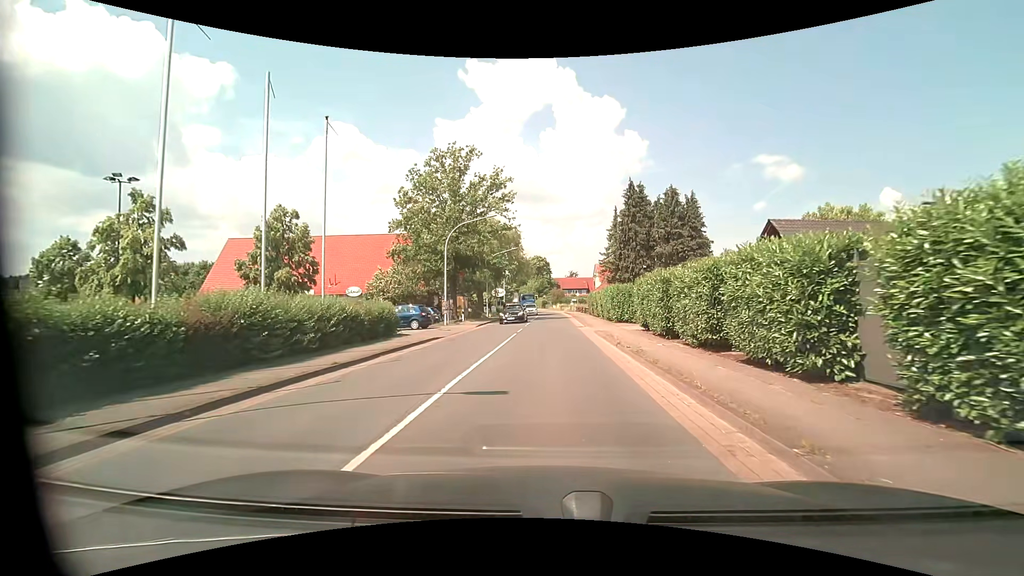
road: primary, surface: asphalt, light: Day
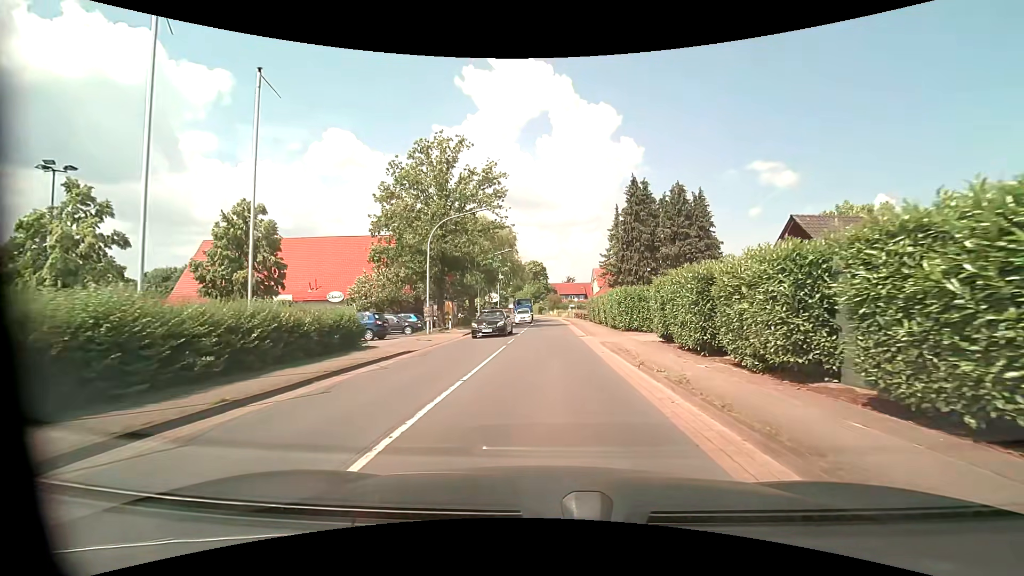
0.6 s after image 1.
(0.0, +4.3) m; 0°
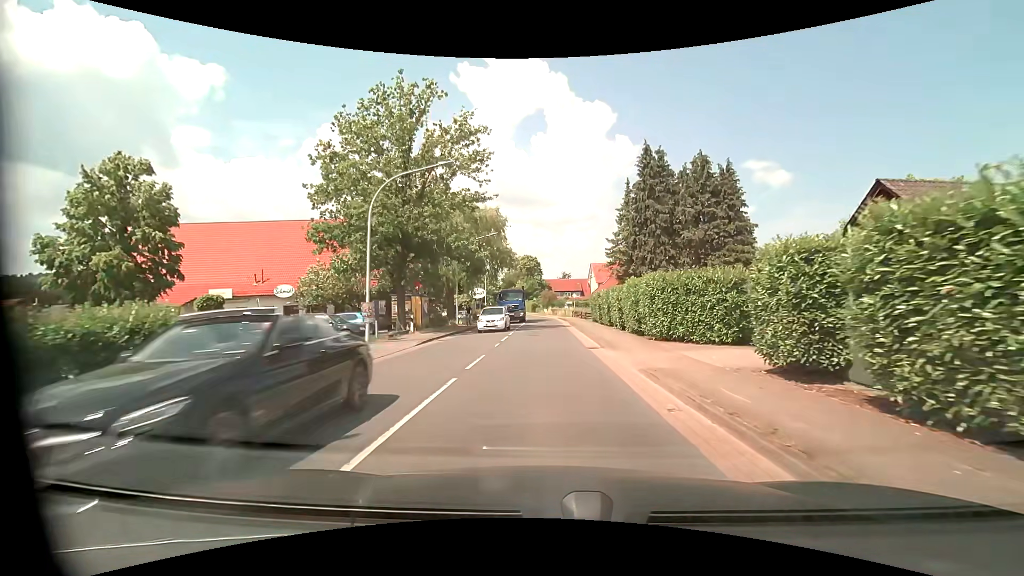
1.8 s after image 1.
(+0.1, +9.5) m; +1°
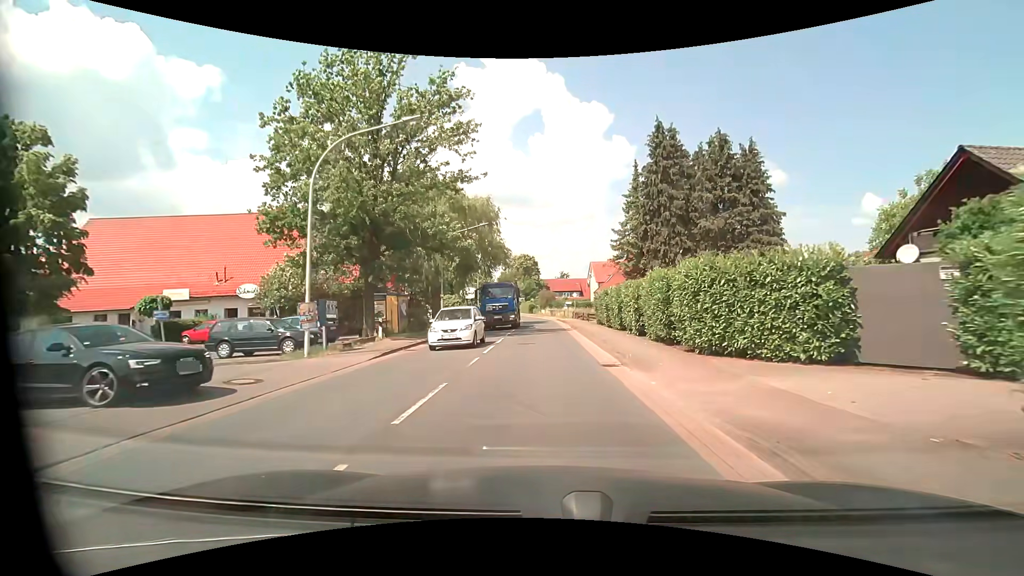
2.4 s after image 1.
(0.0, +5.1) m; 0°
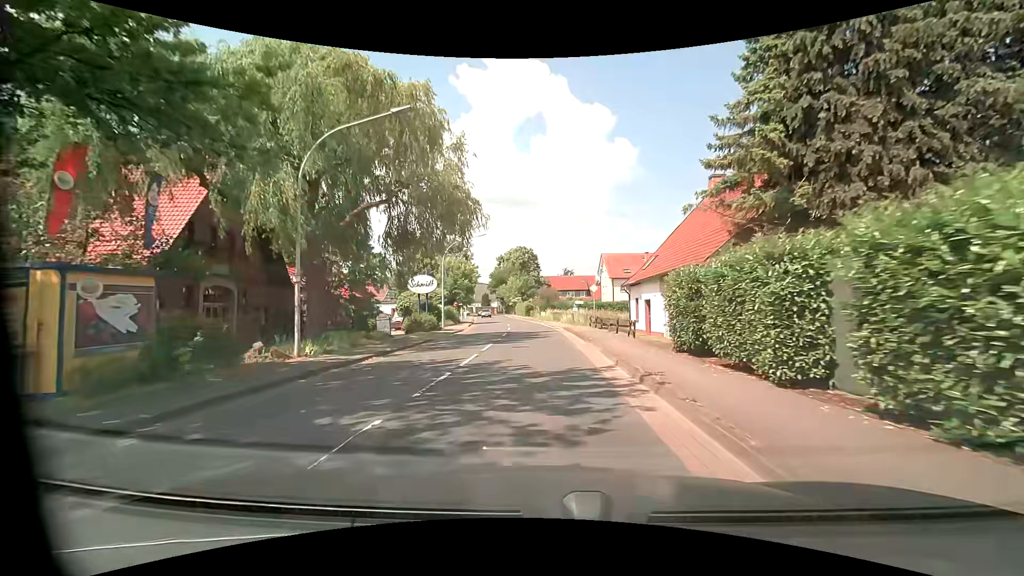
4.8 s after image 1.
(+0.1, +21.2) m; 0°
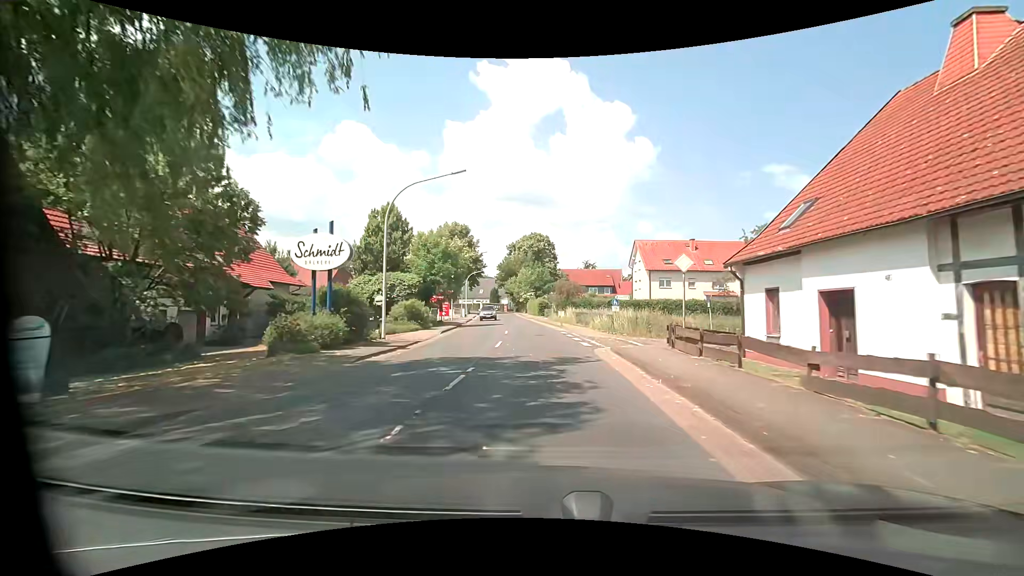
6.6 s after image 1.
(-0.2, +18.0) m; -2°
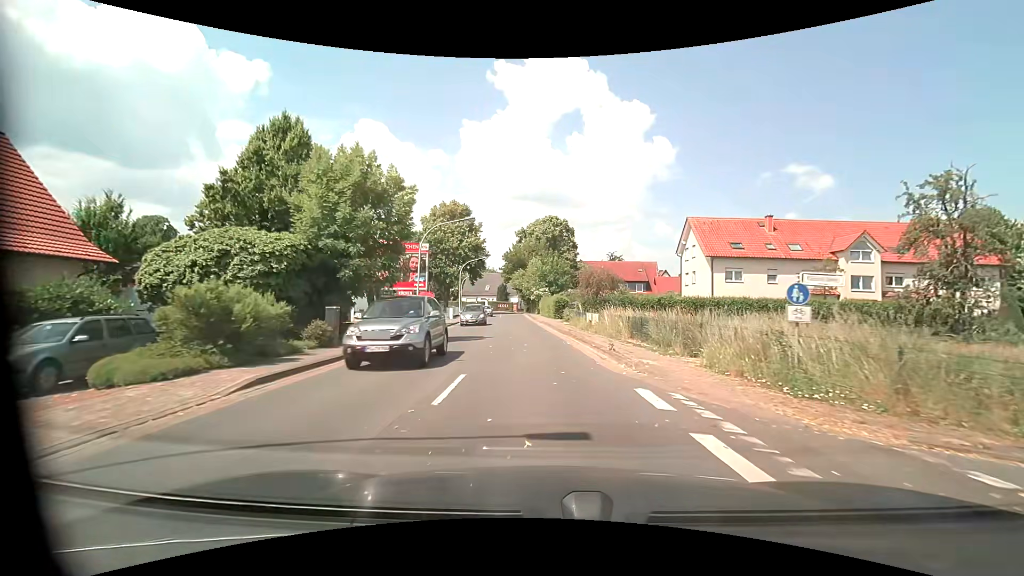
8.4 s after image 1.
(-0.2, +19.6) m; -2°
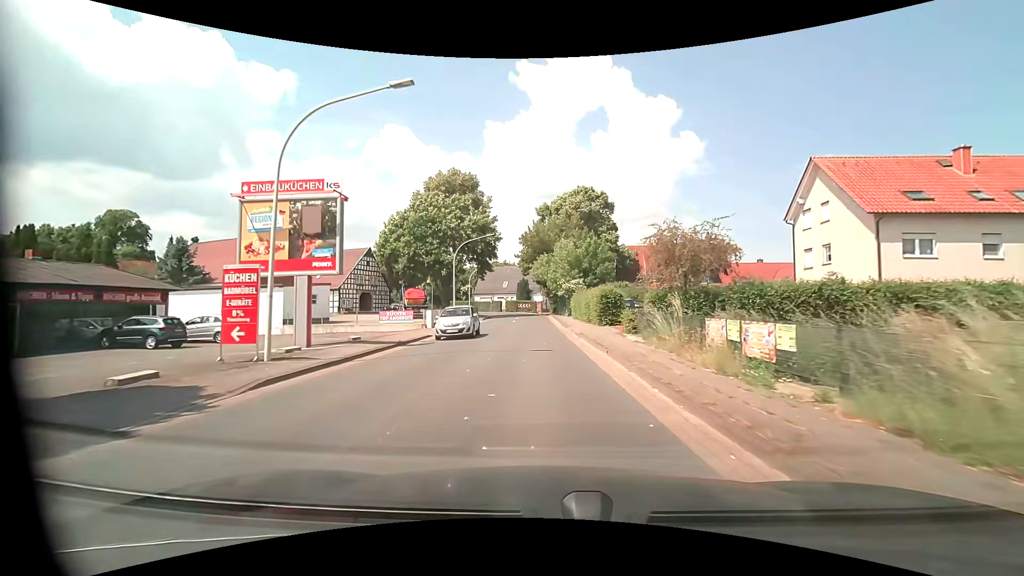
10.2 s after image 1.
(-0.4, +20.3) m; -3°
